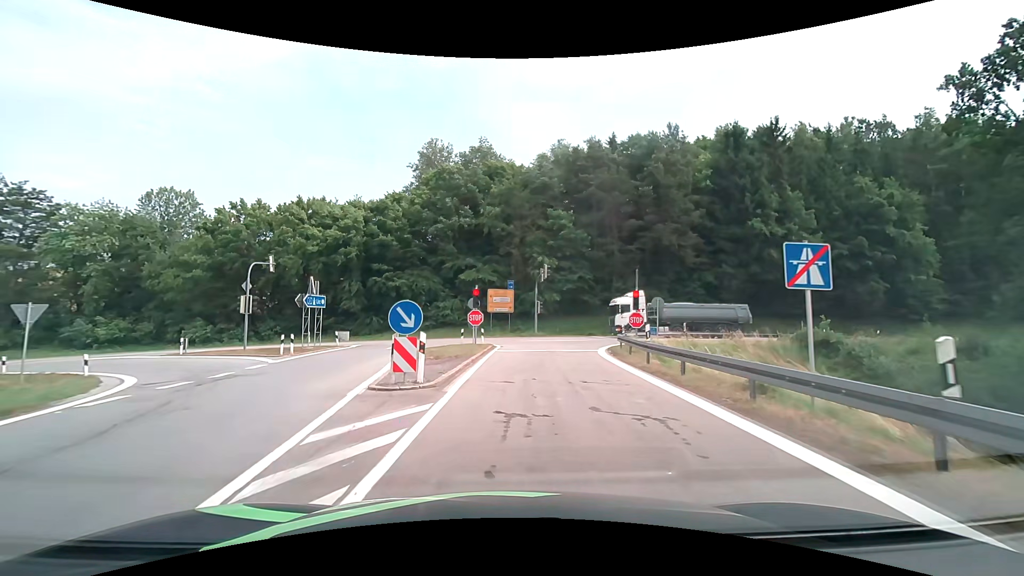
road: motorway_link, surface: asphalt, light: Day
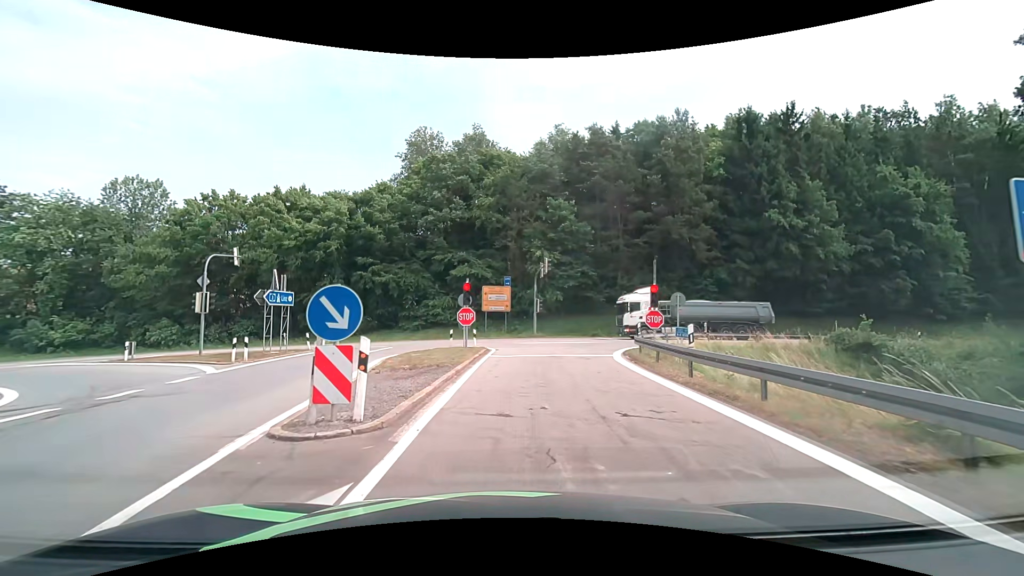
(0.0, +4.2) m; 0°
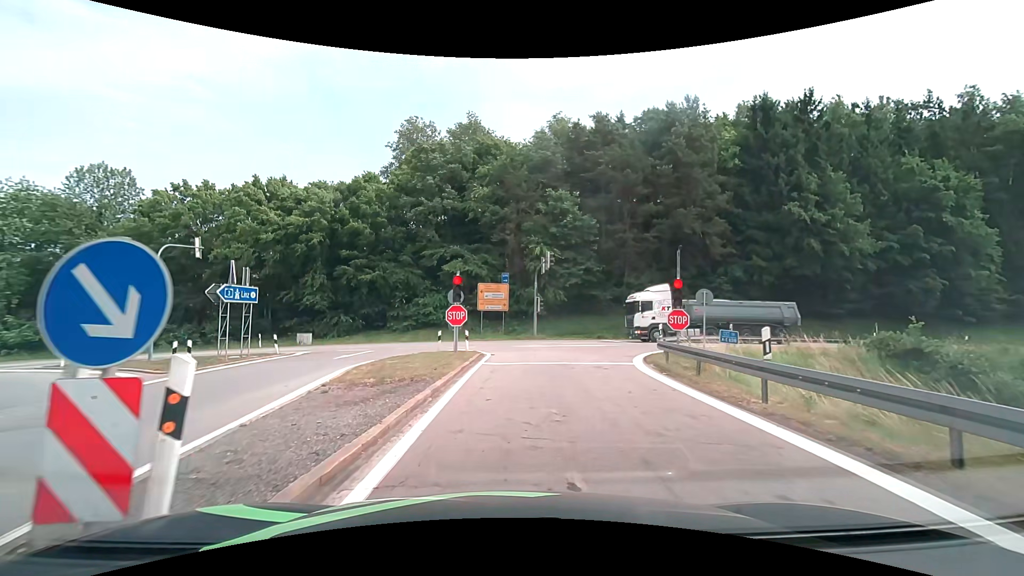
(0.0, +3.7) m; 0°
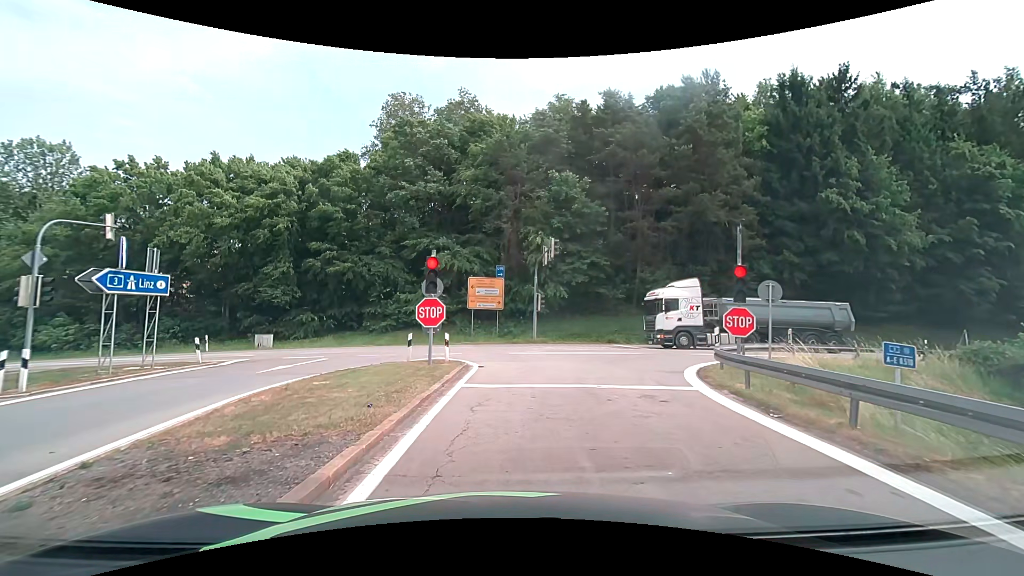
(0.0, +5.8) m; 0°
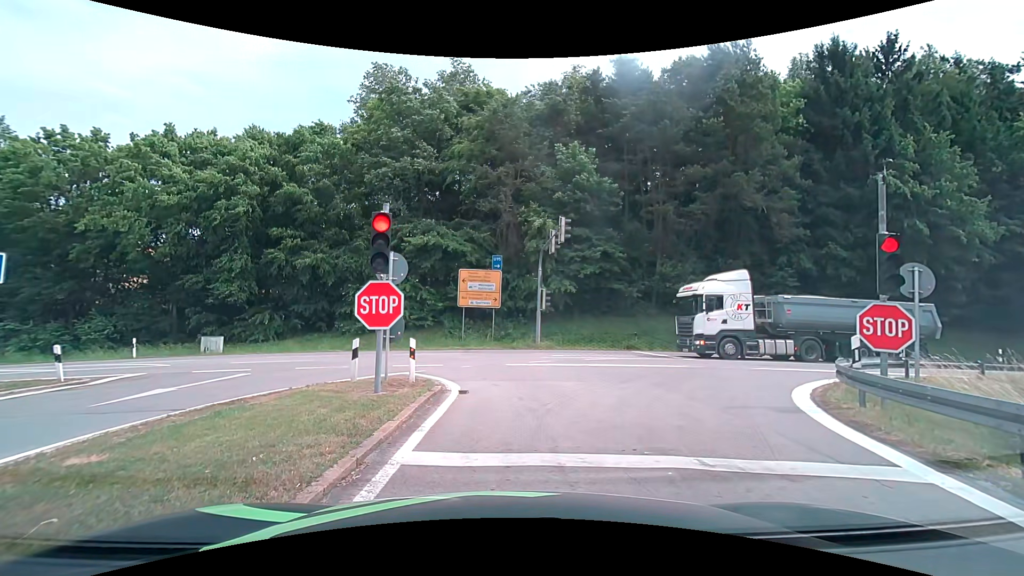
(0.0, +5.7) m; -1°
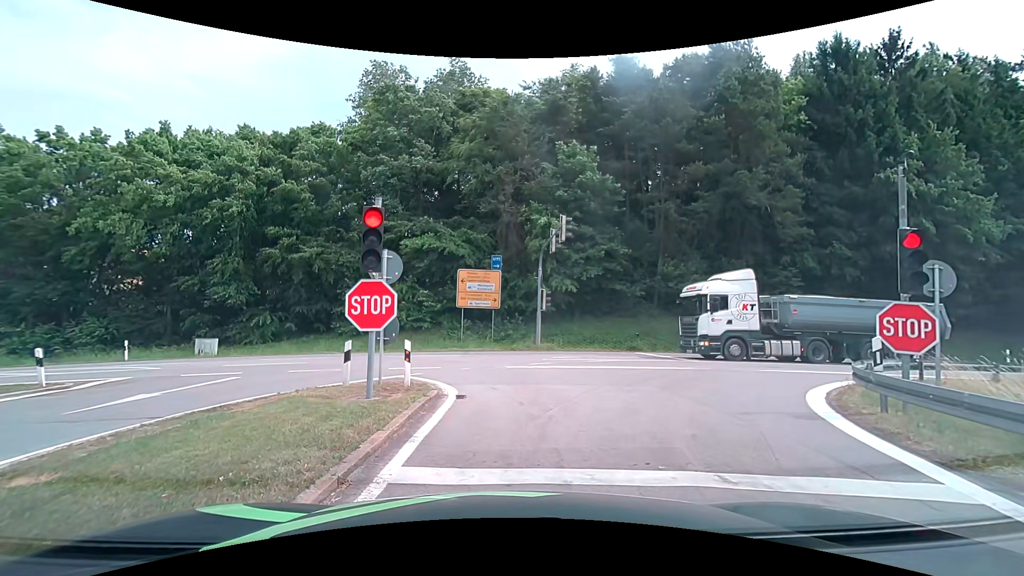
(0.0, +0.5) m; 0°
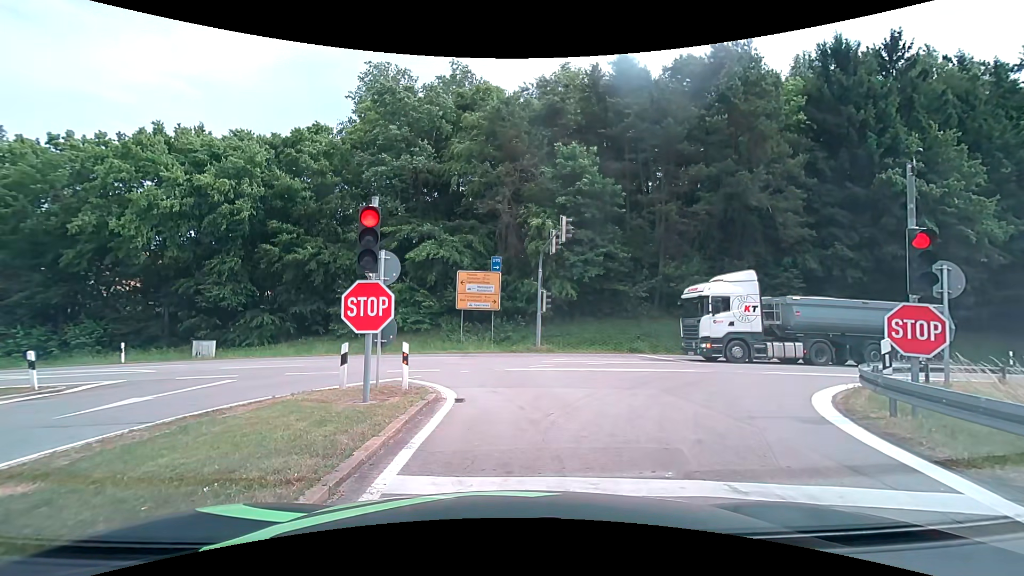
(0.0, +0.3) m; 0°
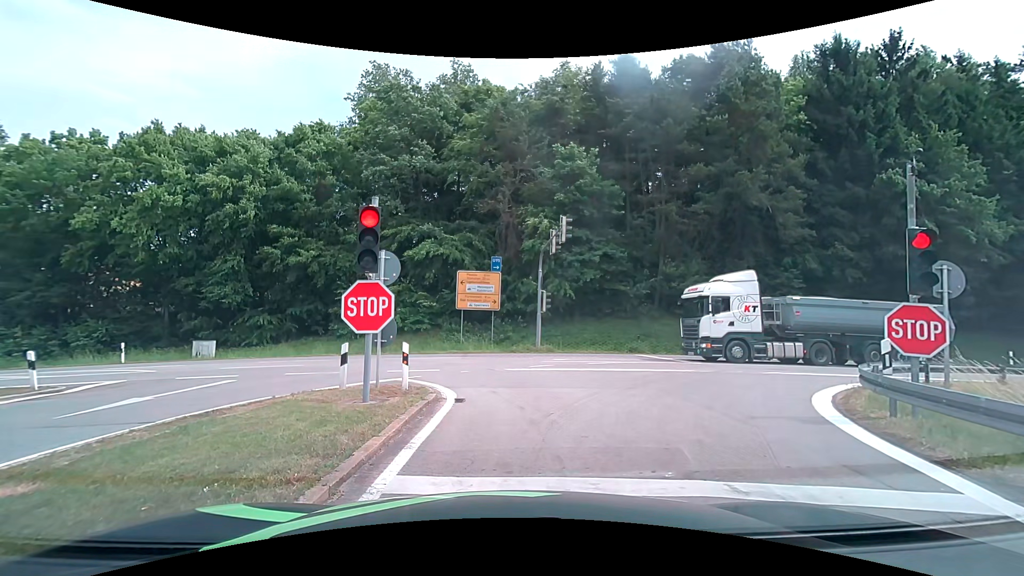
(0.0, 0.0) m; 0°
